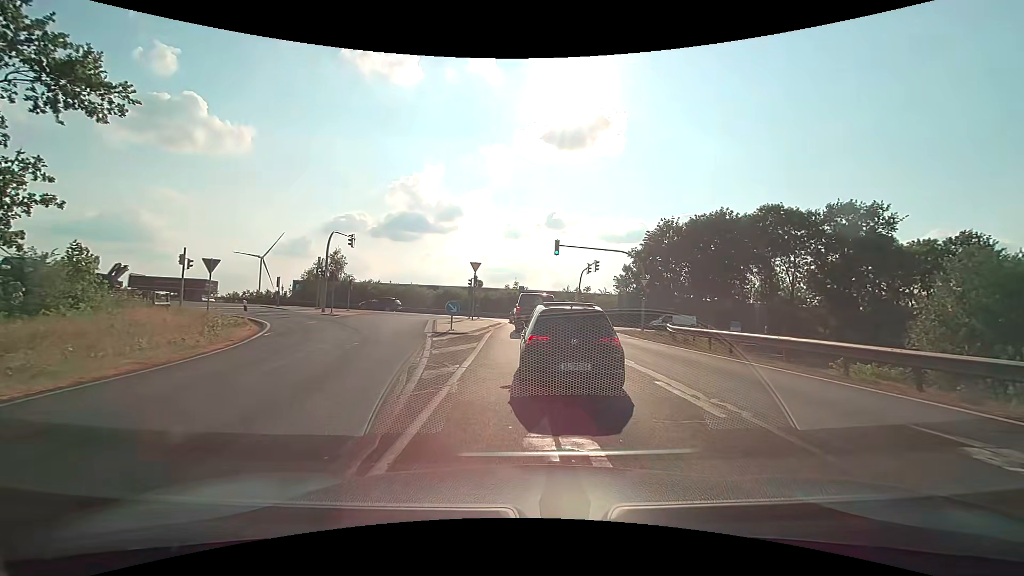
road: motorway_link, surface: asphalt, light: Day
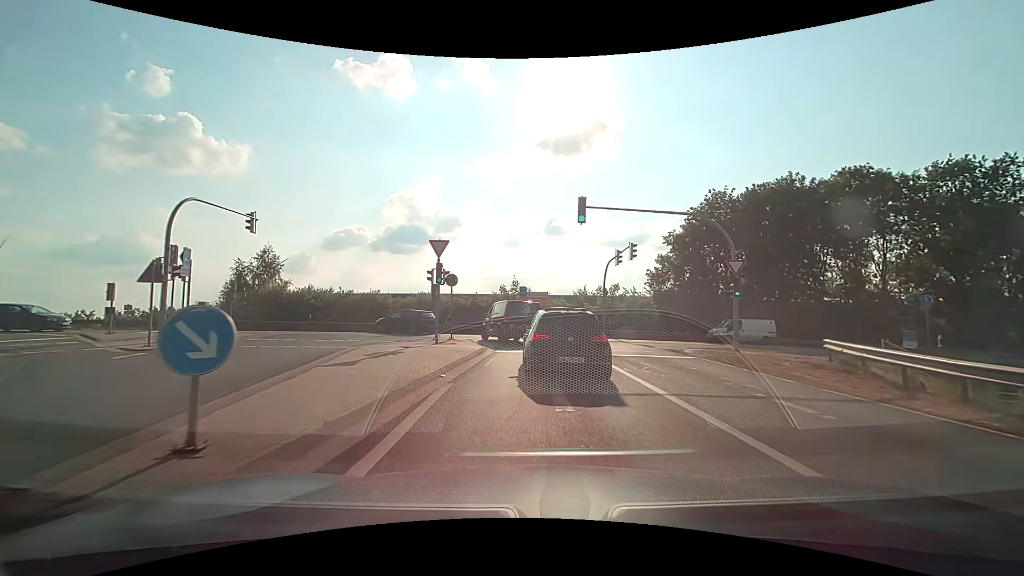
(0.0, +16.6) m; +1°
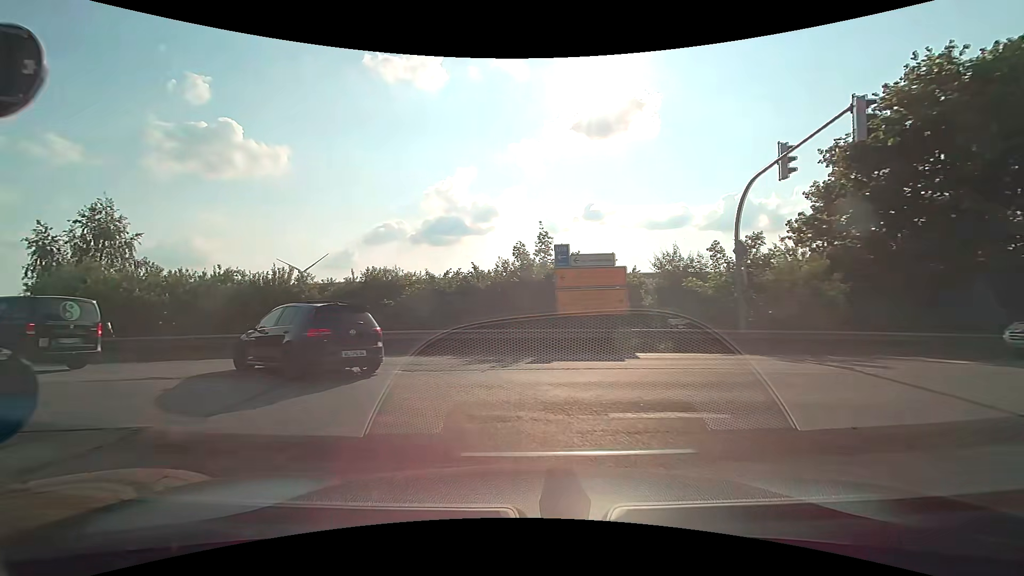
(-0.2, +21.1) m; -5°
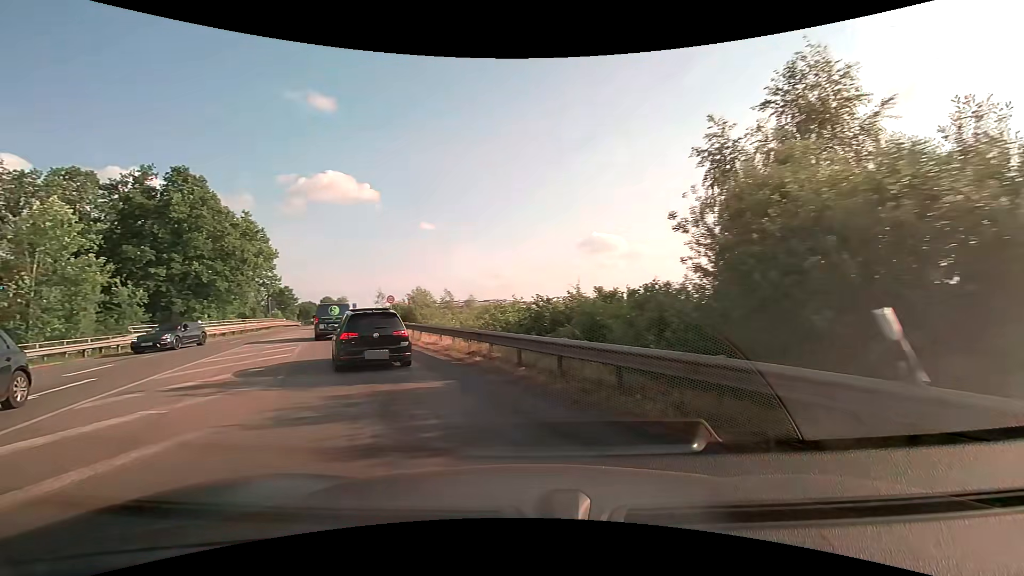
(-10.1, +14.9) m; -70°
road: primary
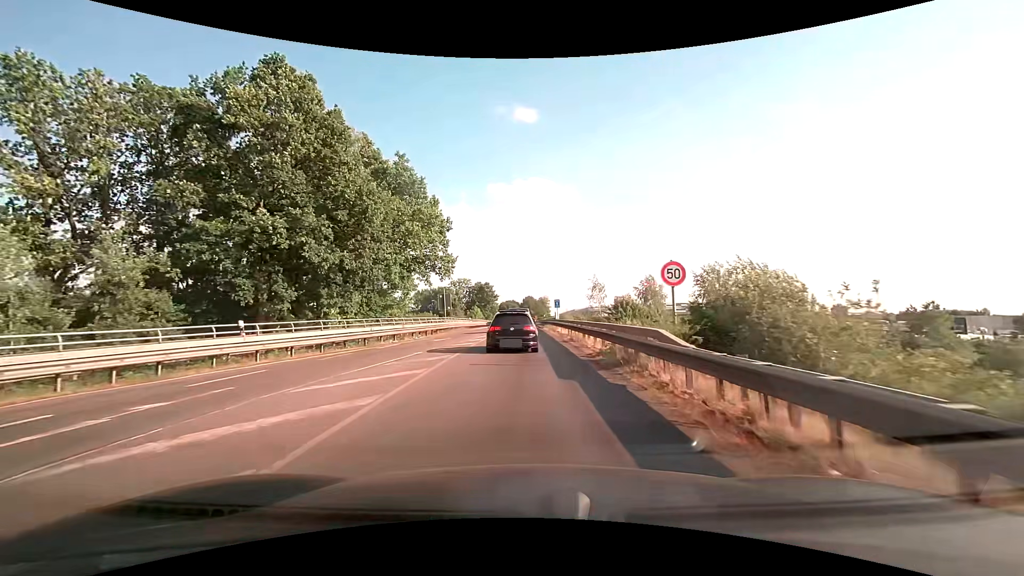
(-9.0, +25.6) m; -24°
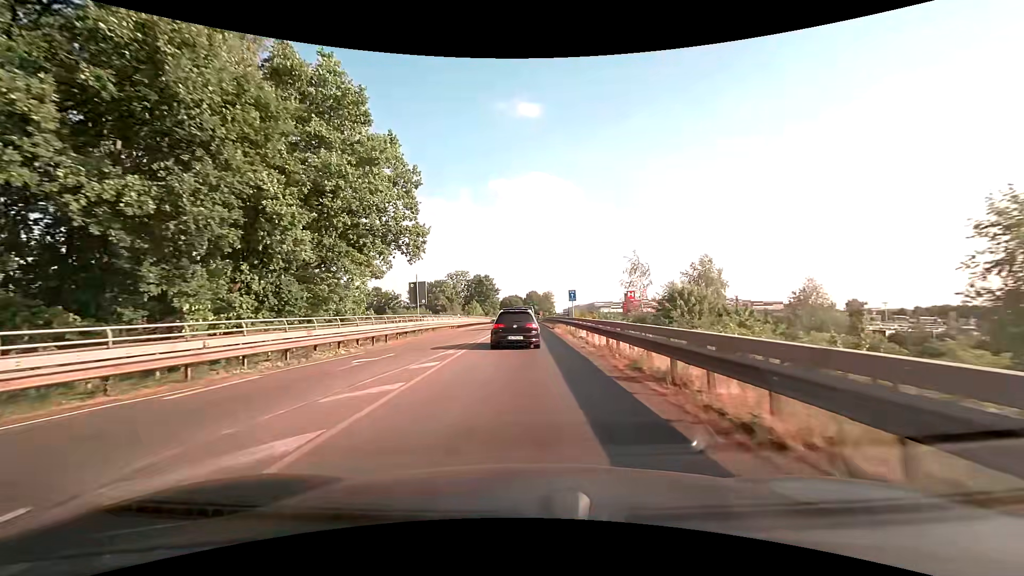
(-0.1, +14.4) m; -1°
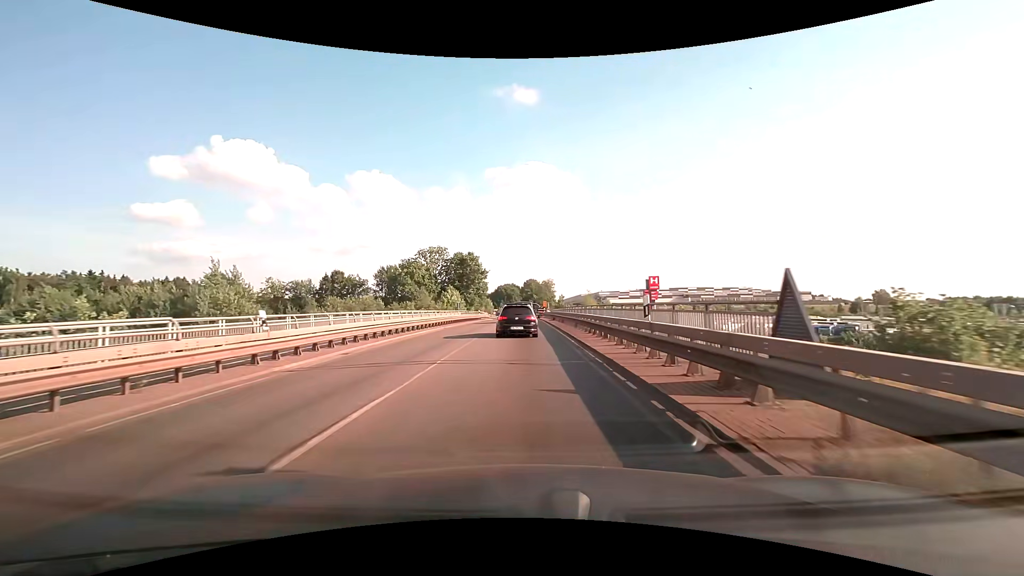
(+0.1, +38.2) m; 0°
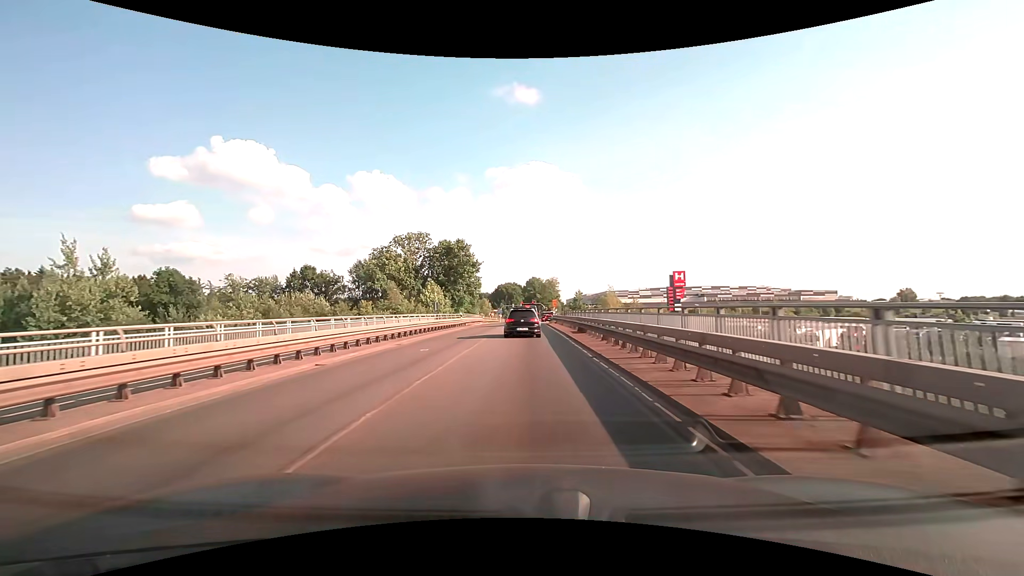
(0.0, +22.9) m; 0°
(0, +10) (0, +20) (0, +30) (0, +40) (0, +50) (0, +60) (0, +70) (0, +80) (+1, +90) (+1, +100) m
